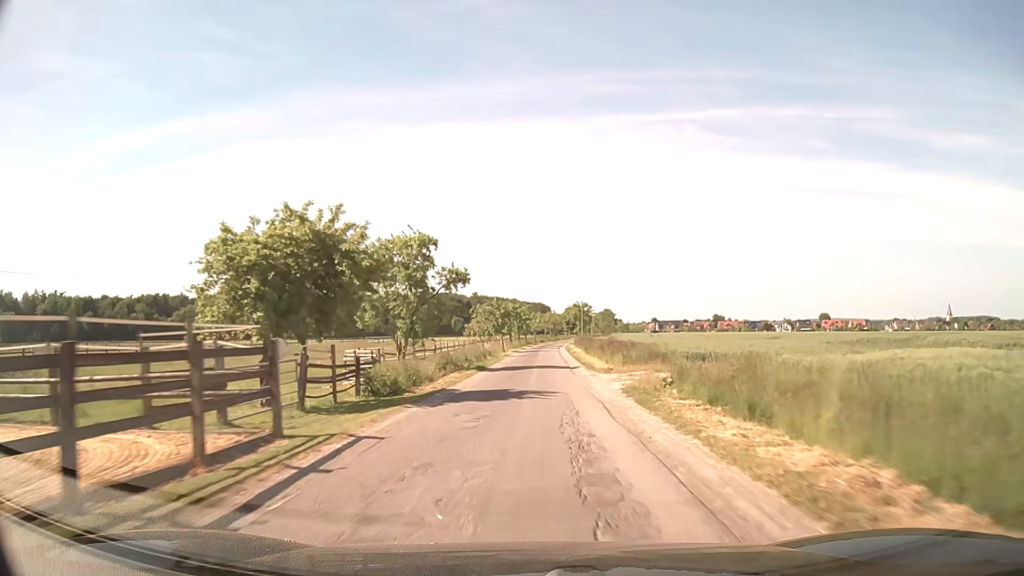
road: unclassified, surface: asphalt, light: Day
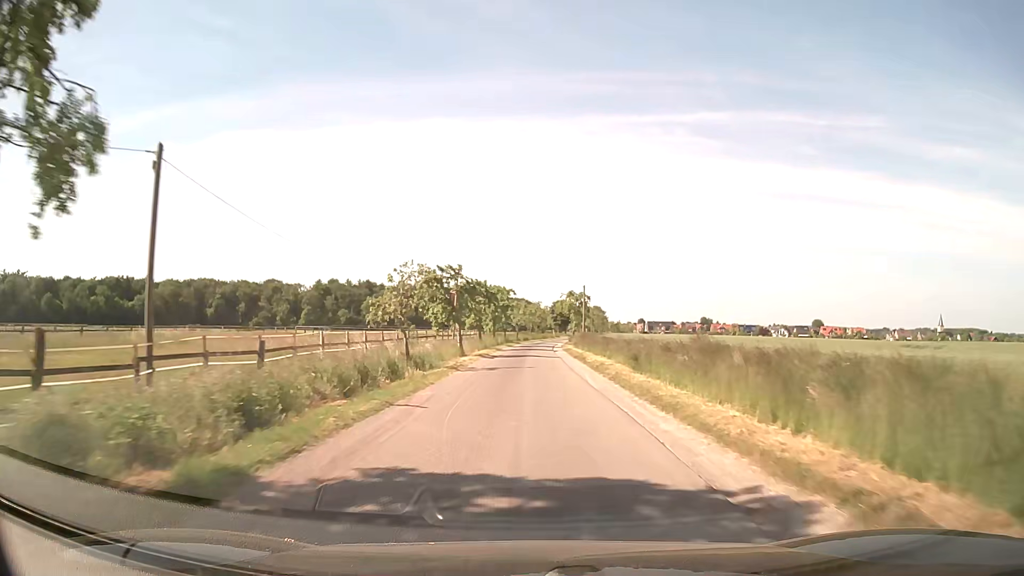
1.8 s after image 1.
(+0.2, +29.3) m; +2°
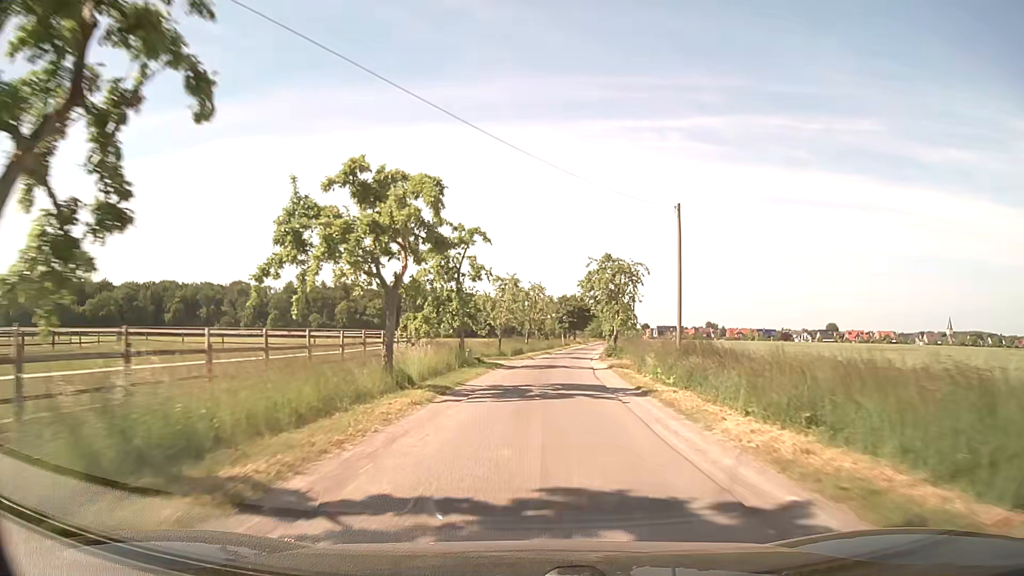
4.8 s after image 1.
(+0.3, +49.2) m; 0°
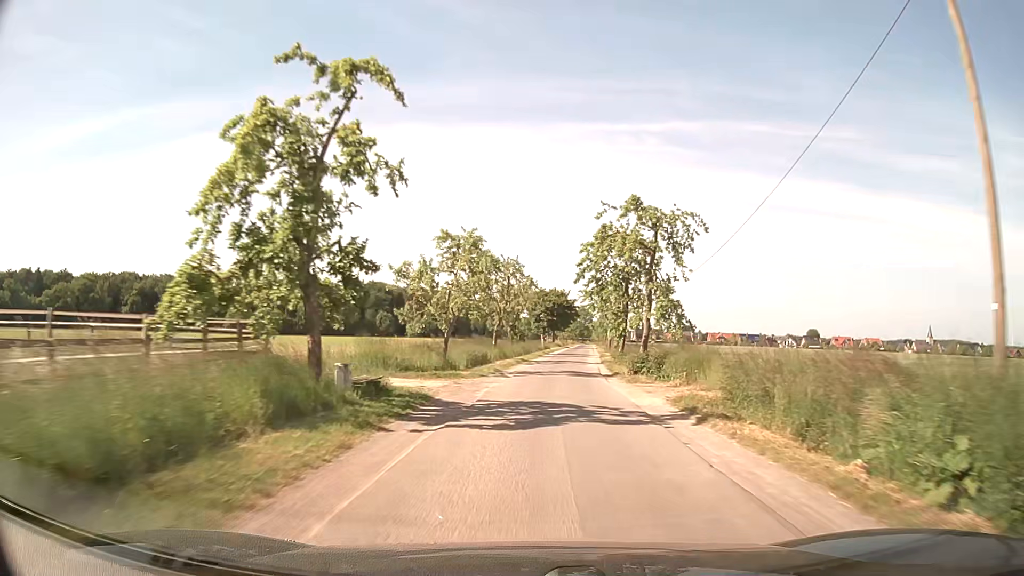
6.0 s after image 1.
(+0.2, +19.7) m; +2°
